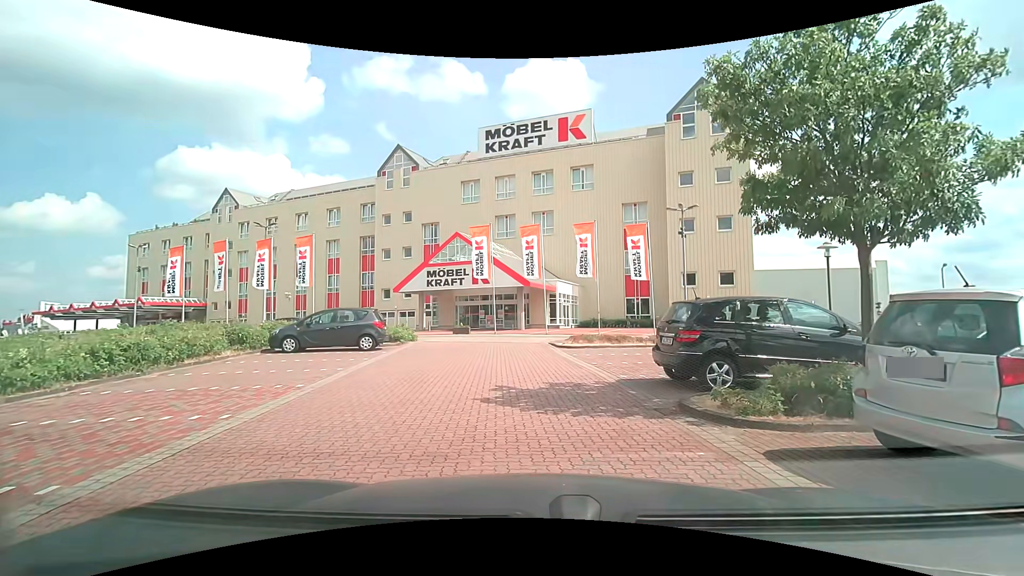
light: Day
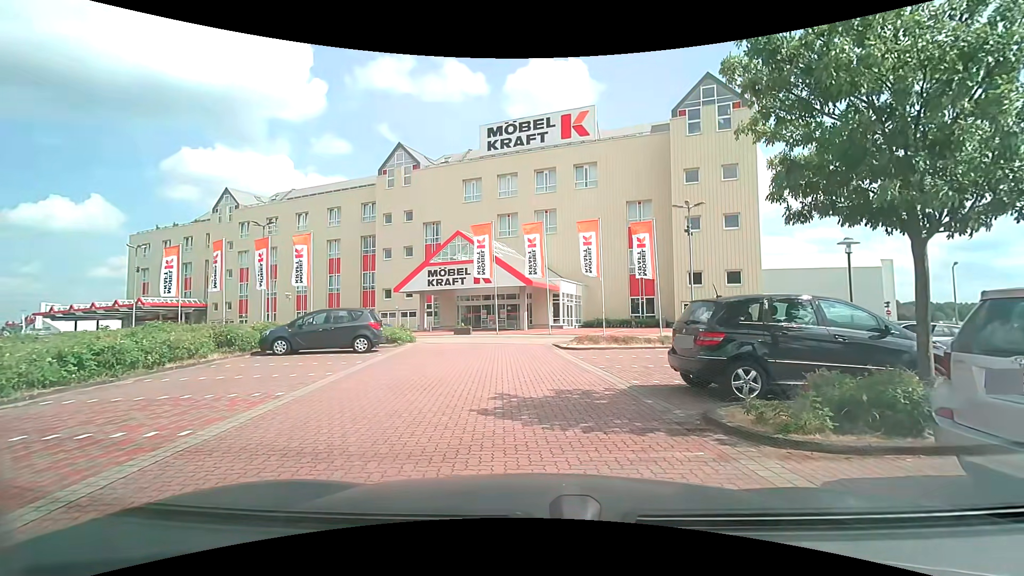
(+0.1, +0.9) m; +1°
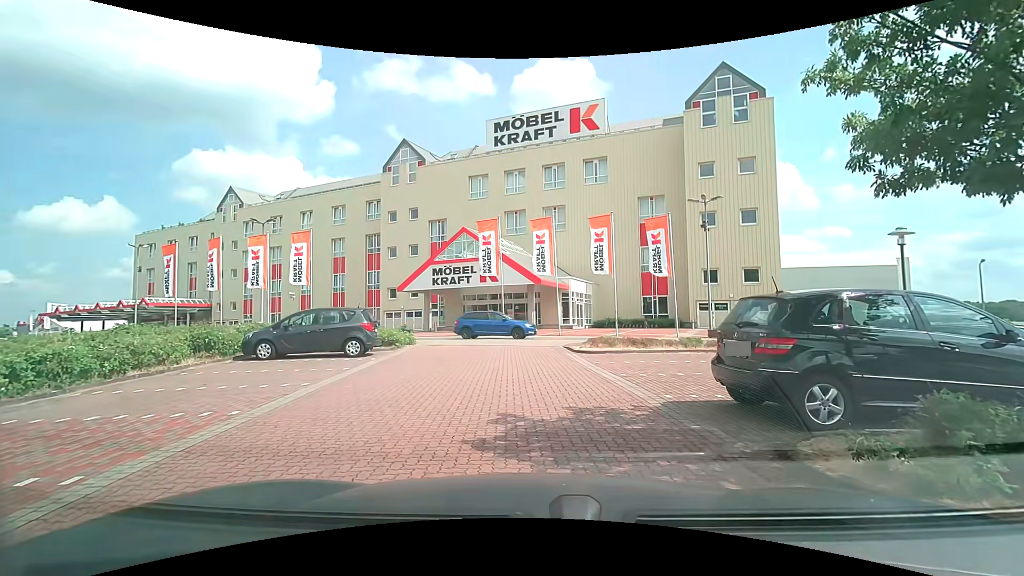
(0.0, +1.7) m; -1°
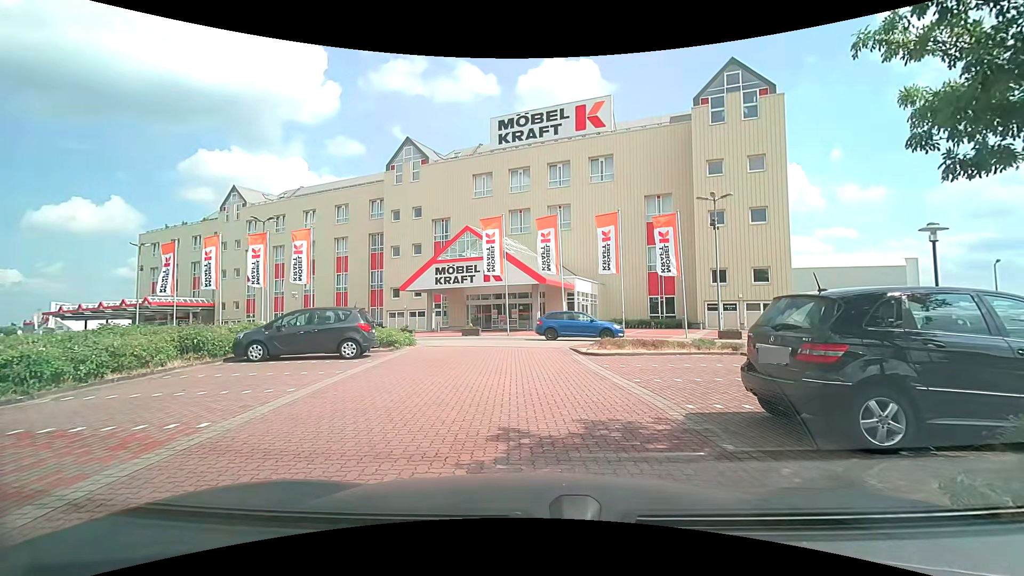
(0.0, +0.8) m; 0°
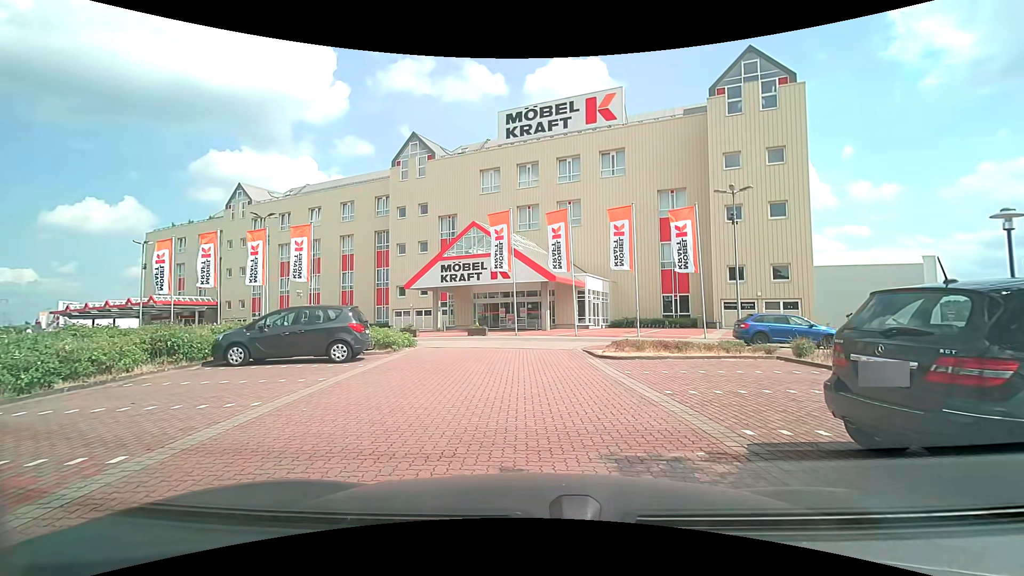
(0.0, +1.5) m; 0°
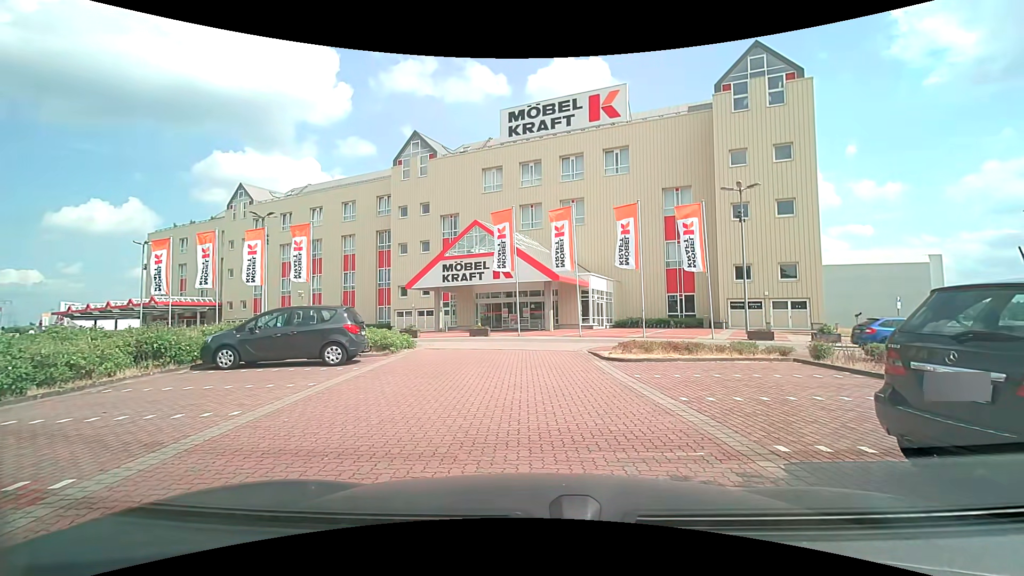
(0.0, +0.6) m; 0°
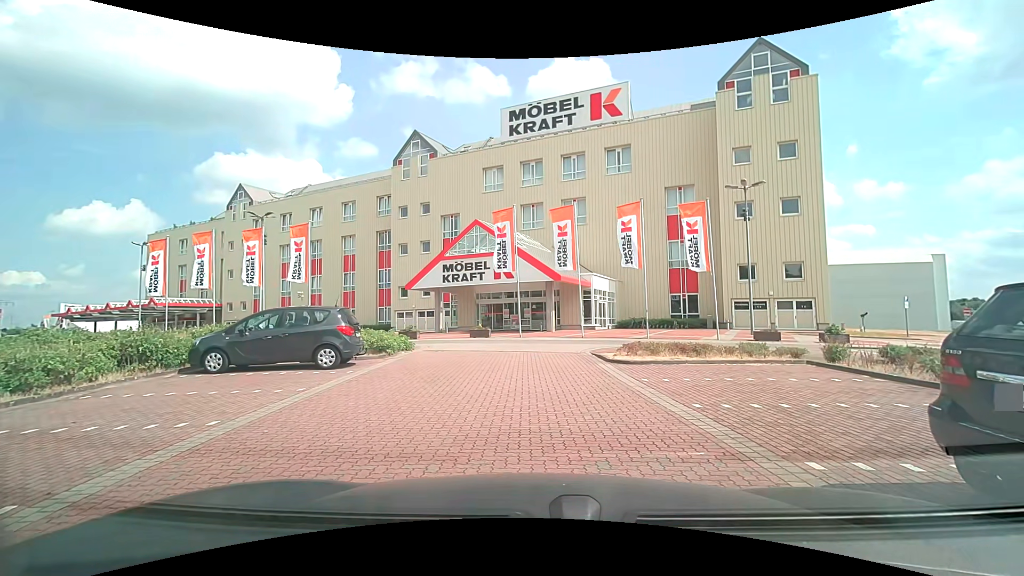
(0.0, +0.5) m; 0°
